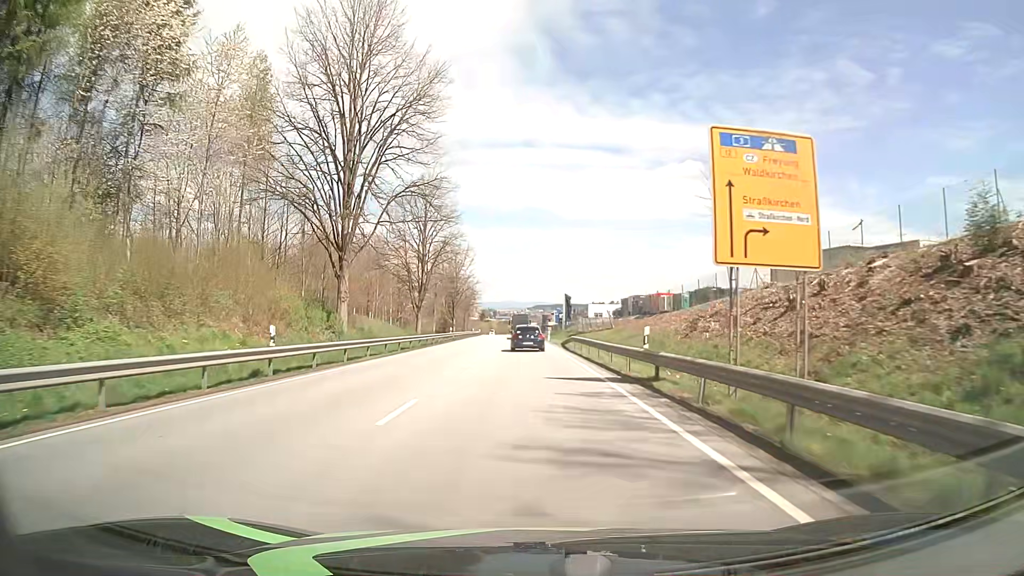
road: primary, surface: asphalt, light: Day
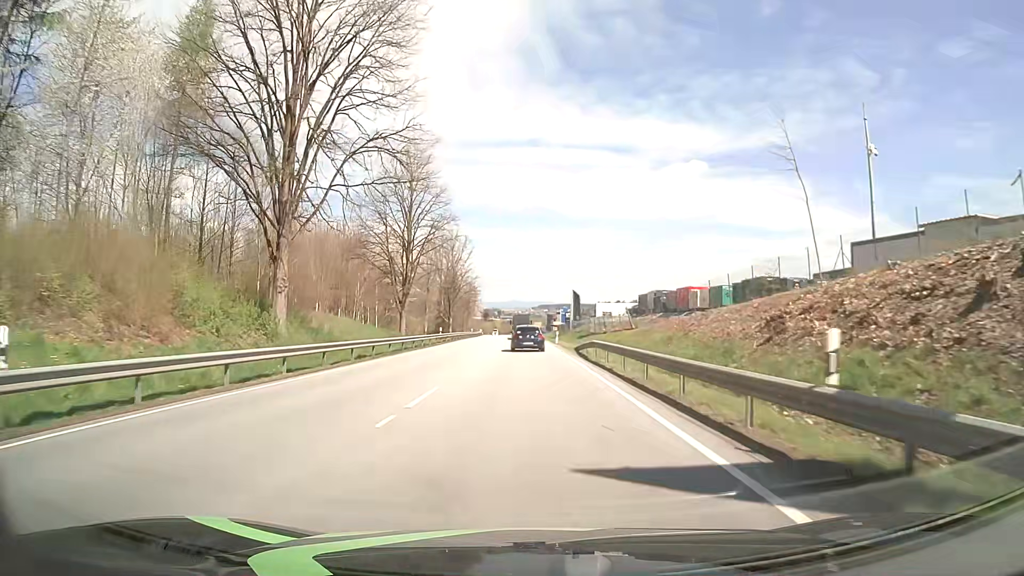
(-0.1, +10.9) m; -1°
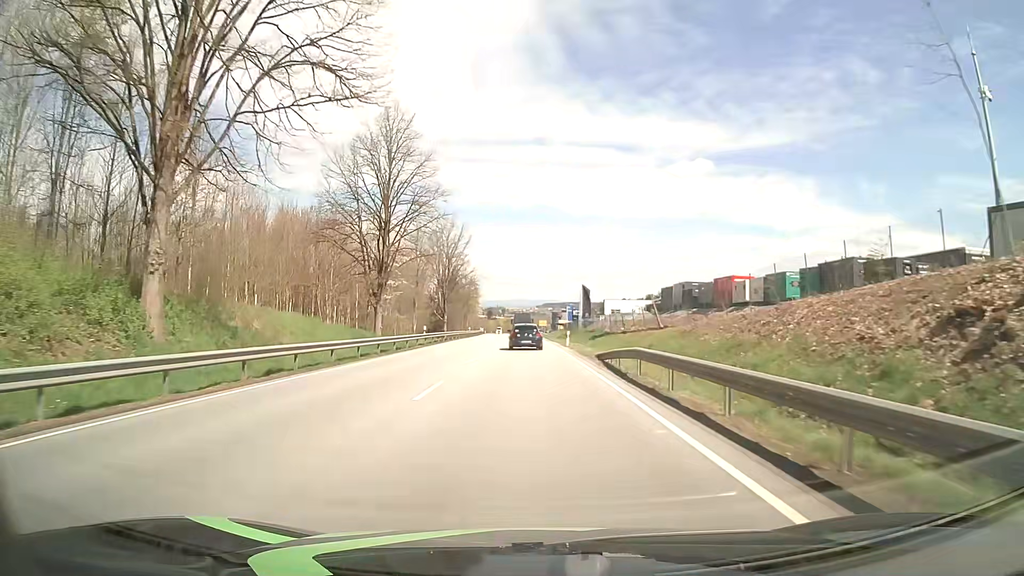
(-0.1, +11.0) m; -1°
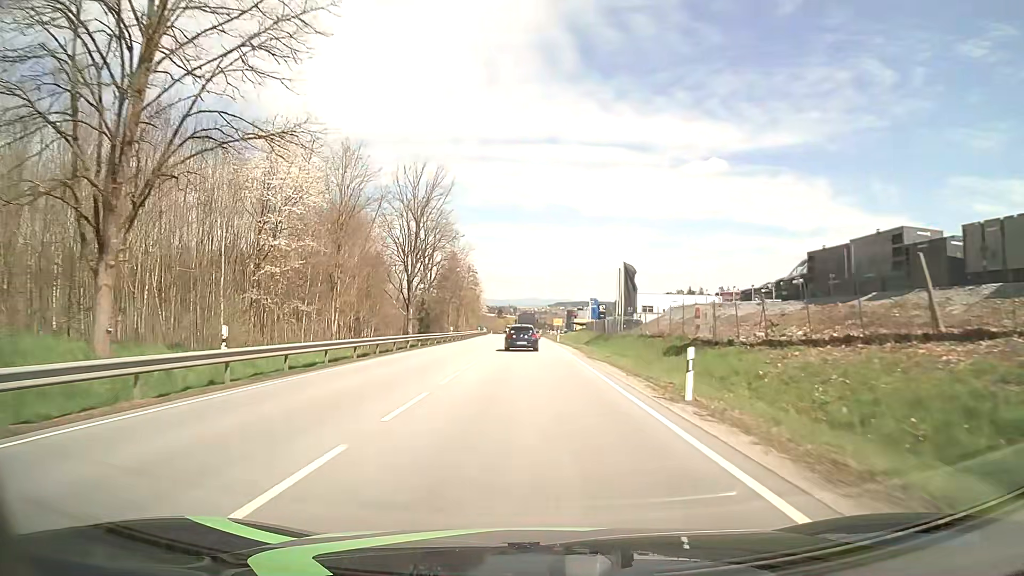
(-0.3, +33.4) m; -1°
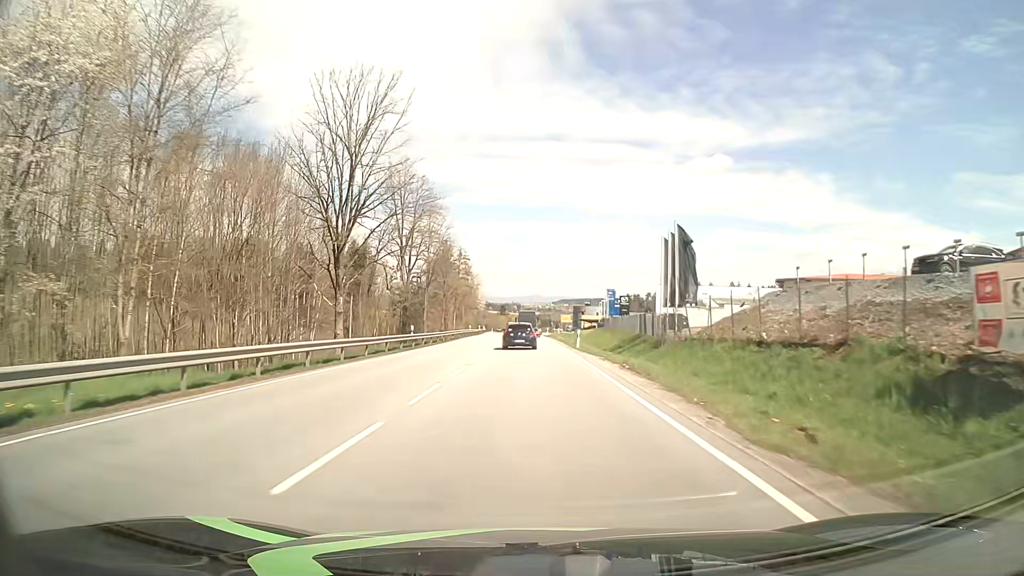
(-0.1, +22.4) m; 0°
